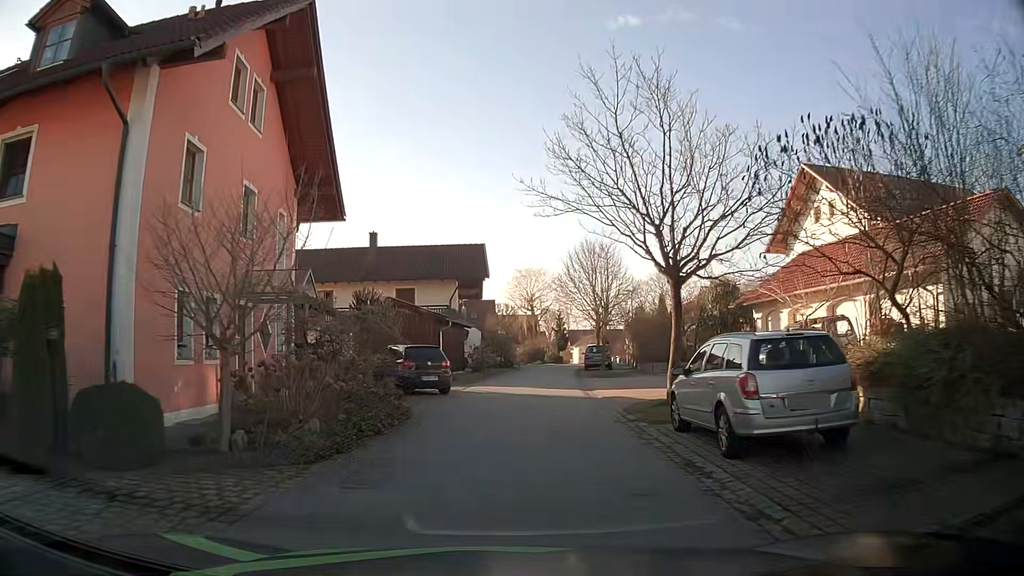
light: Day
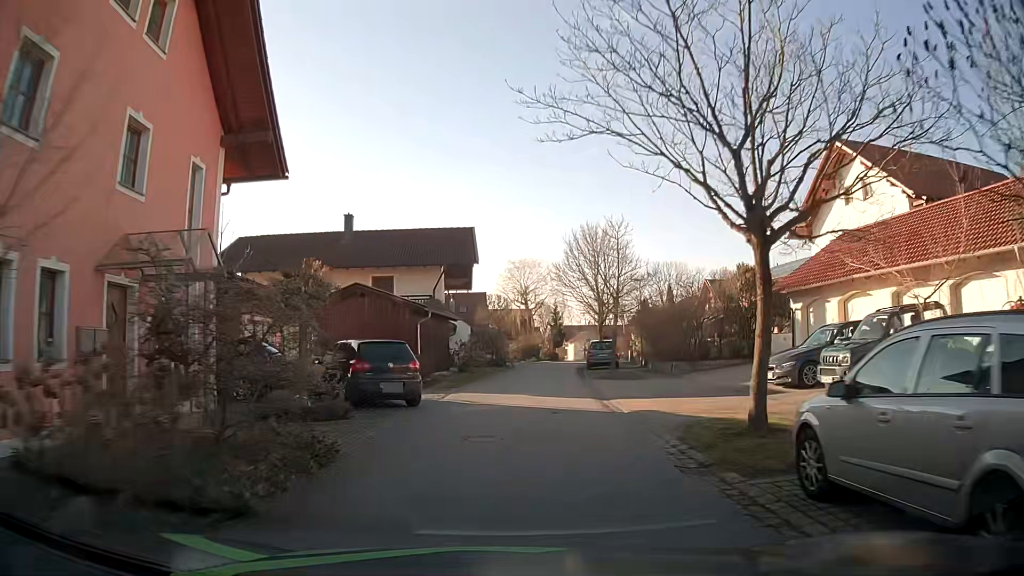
(0.0, +5.3) m; 0°
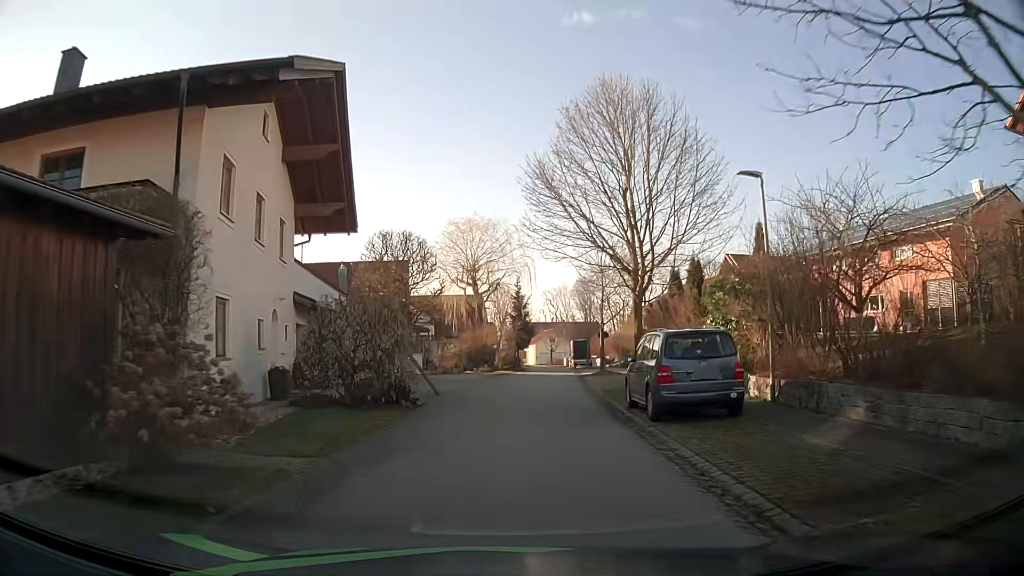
(+1.0, +25.6) m; +4°
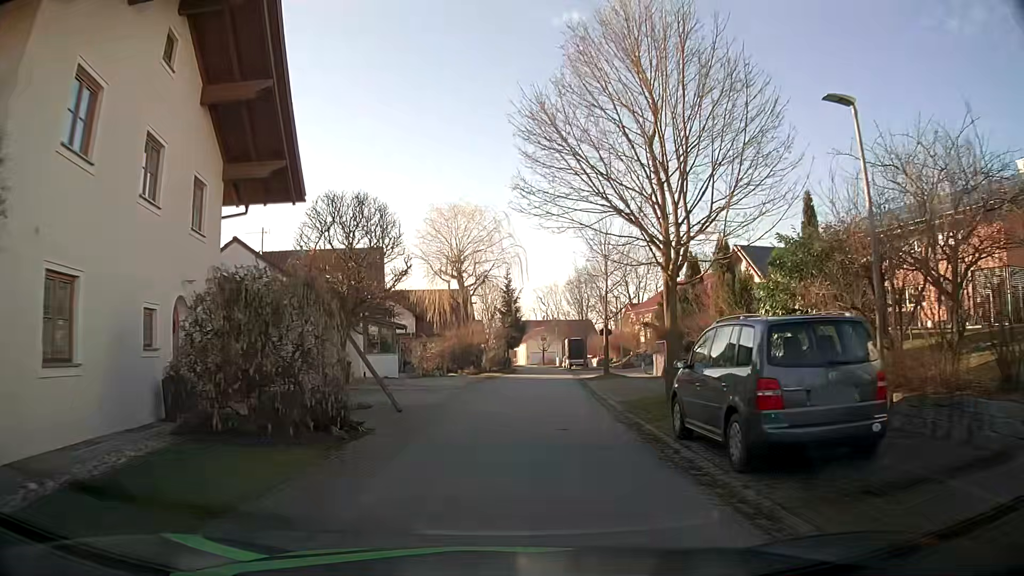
(0.0, +5.2) m; +1°
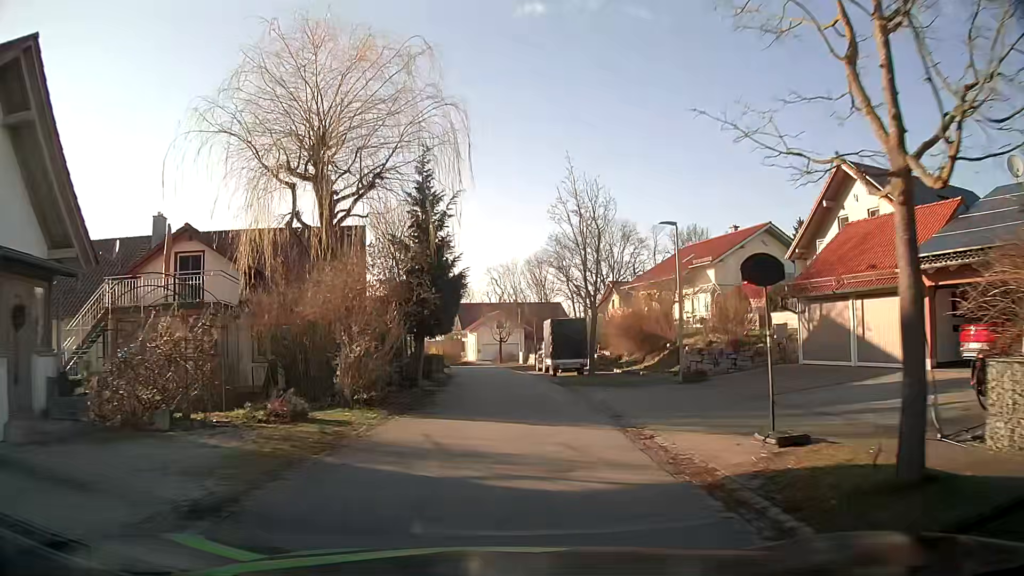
(+1.0, +26.9) m; +4°
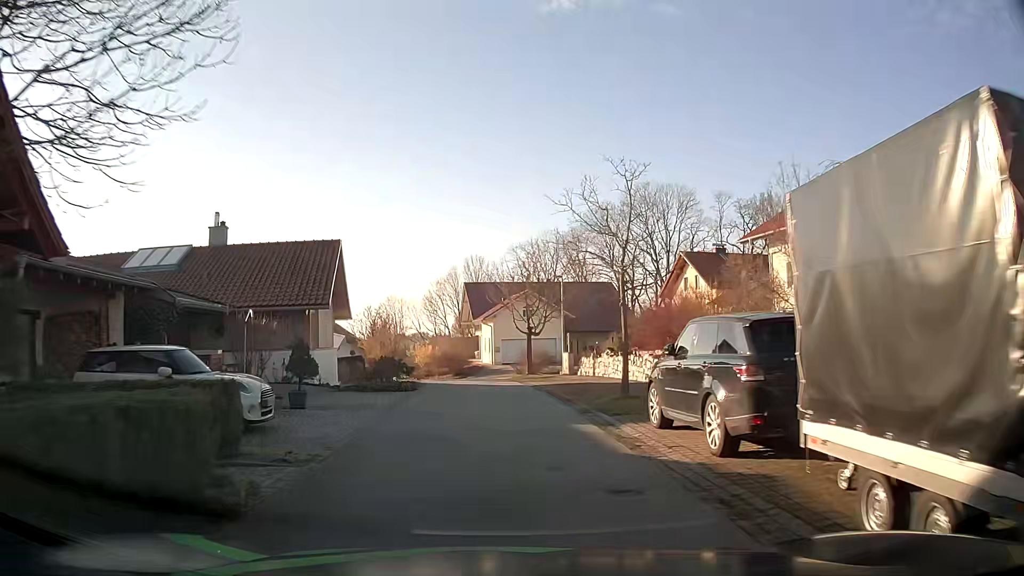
(-0.3, +26.9) m; -2°
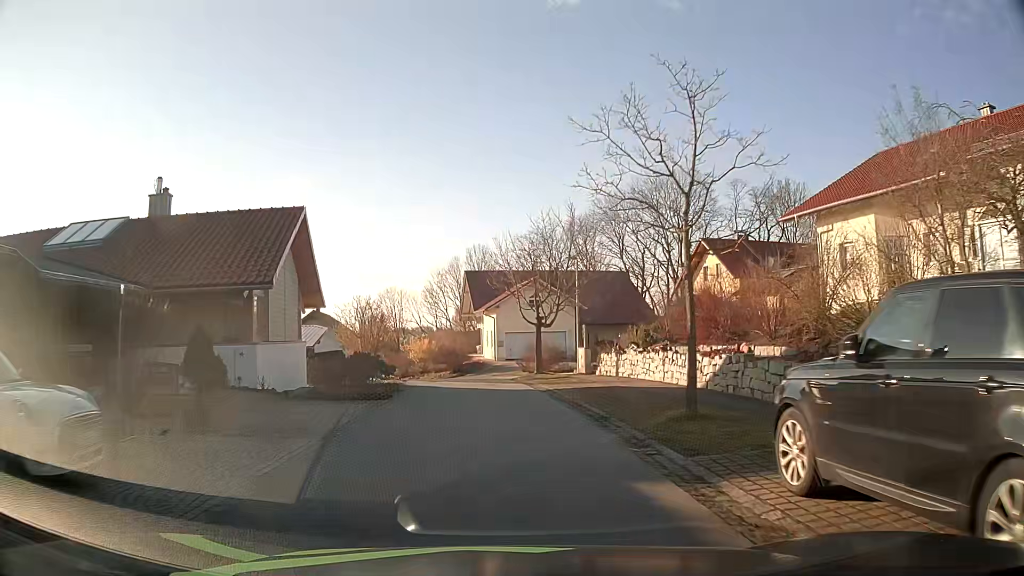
(-0.1, +5.4) m; -1°
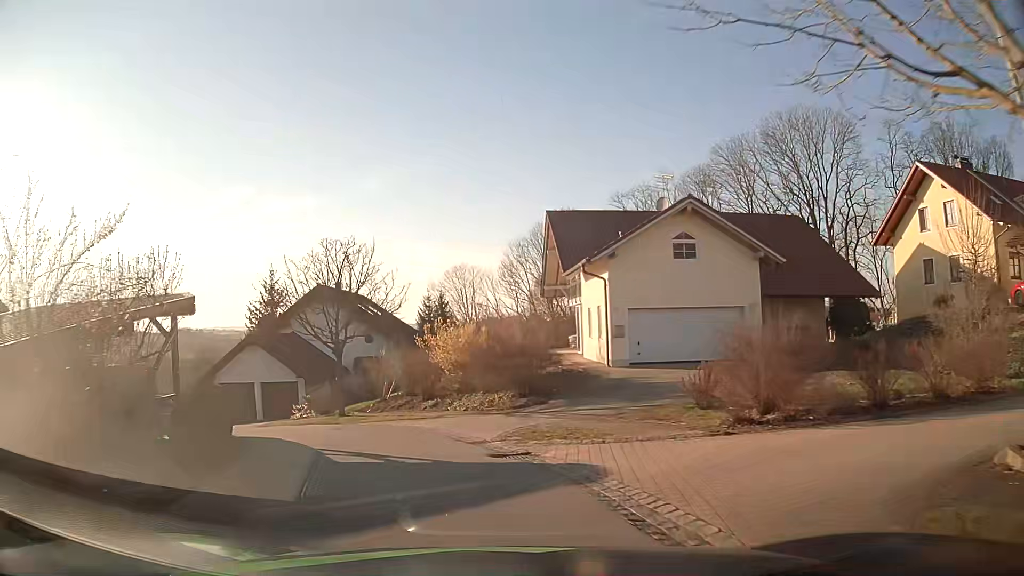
(-0.8, +24.6) m; -8°
